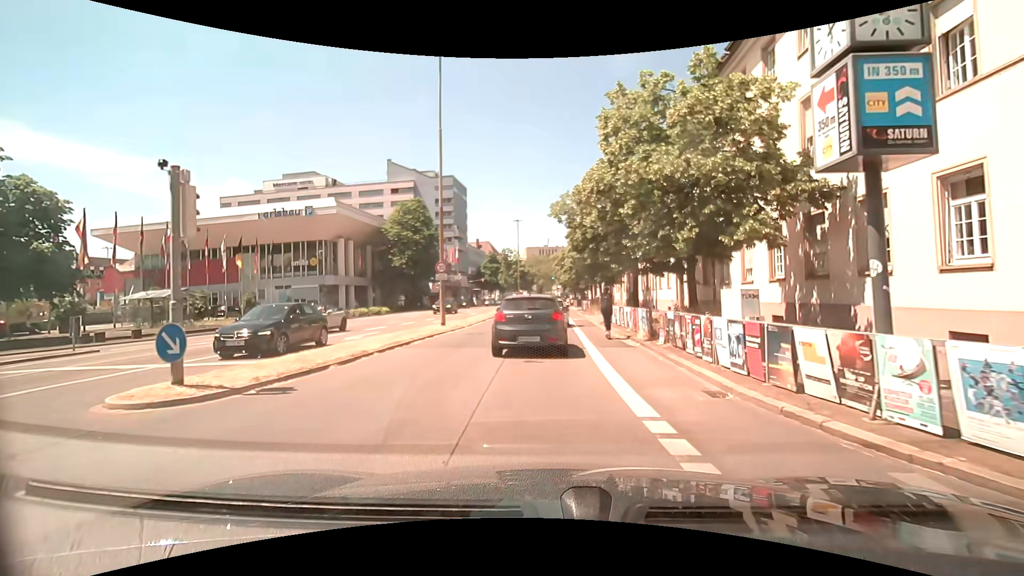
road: primary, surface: asphalt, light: Day
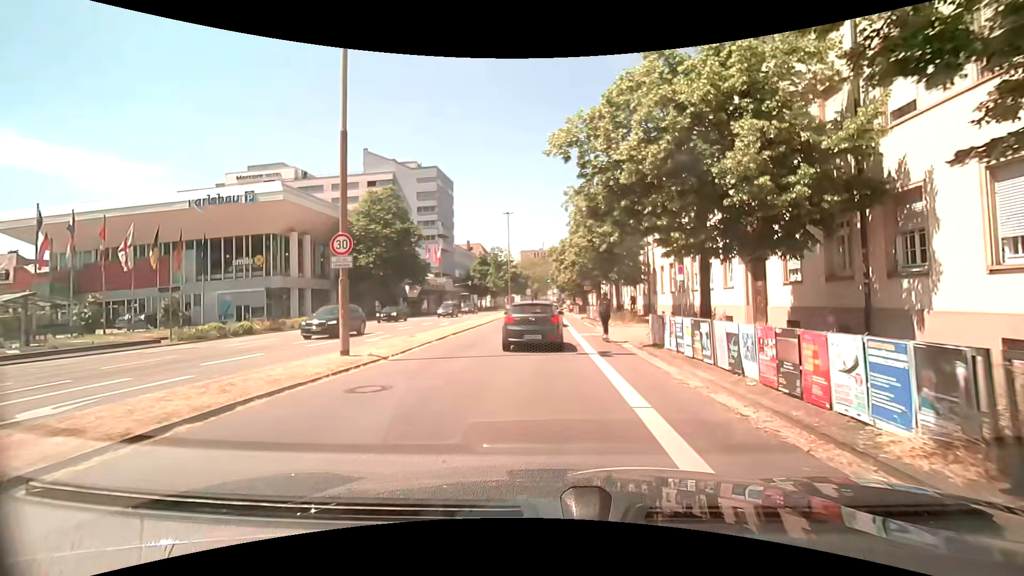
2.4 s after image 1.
(+0.1, +11.9) m; 0°
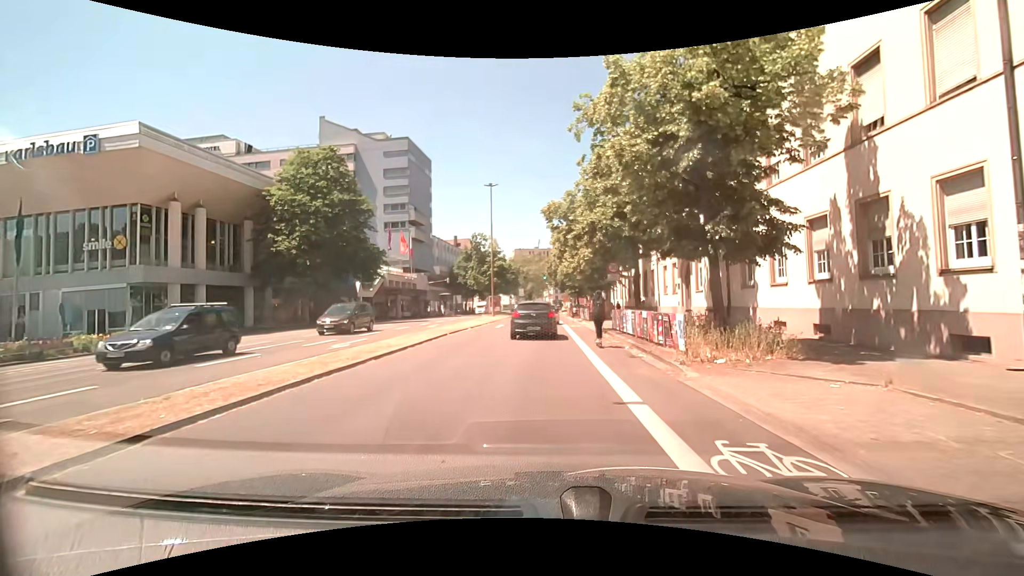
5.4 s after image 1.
(+0.3, +18.2) m; 0°
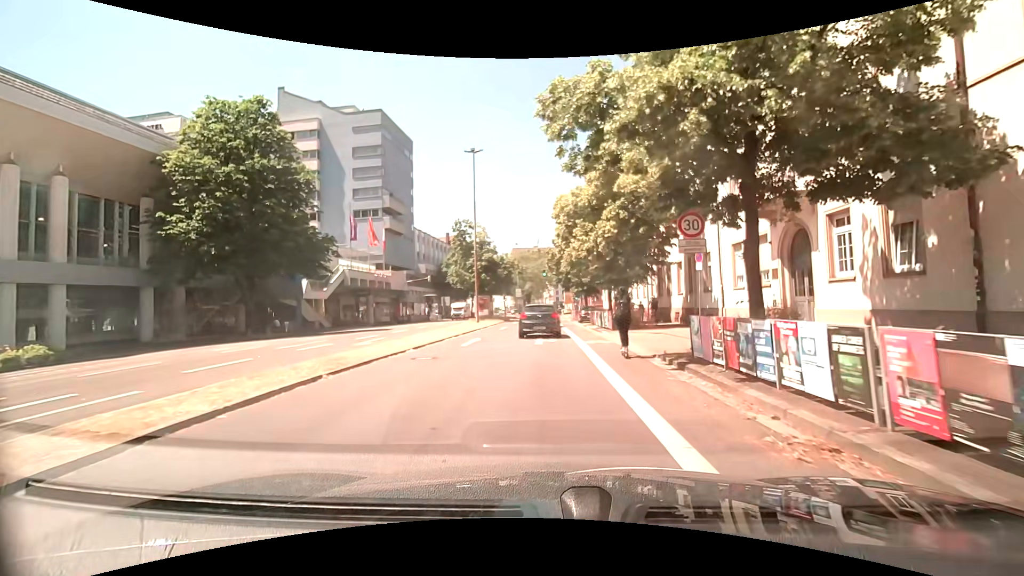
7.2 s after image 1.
(+0.3, +12.6) m; +1°
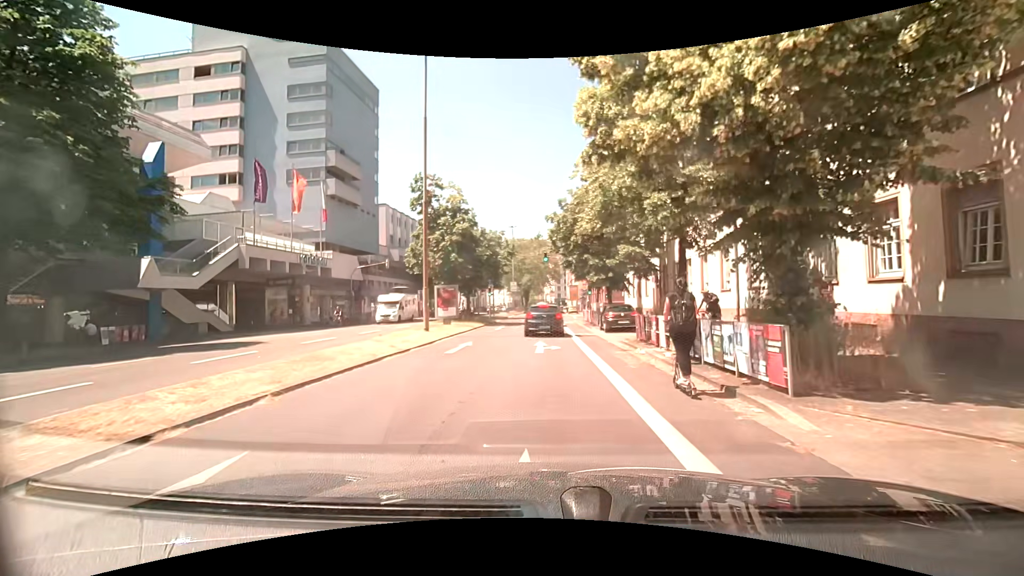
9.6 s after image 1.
(-0.1, +17.8) m; +1°
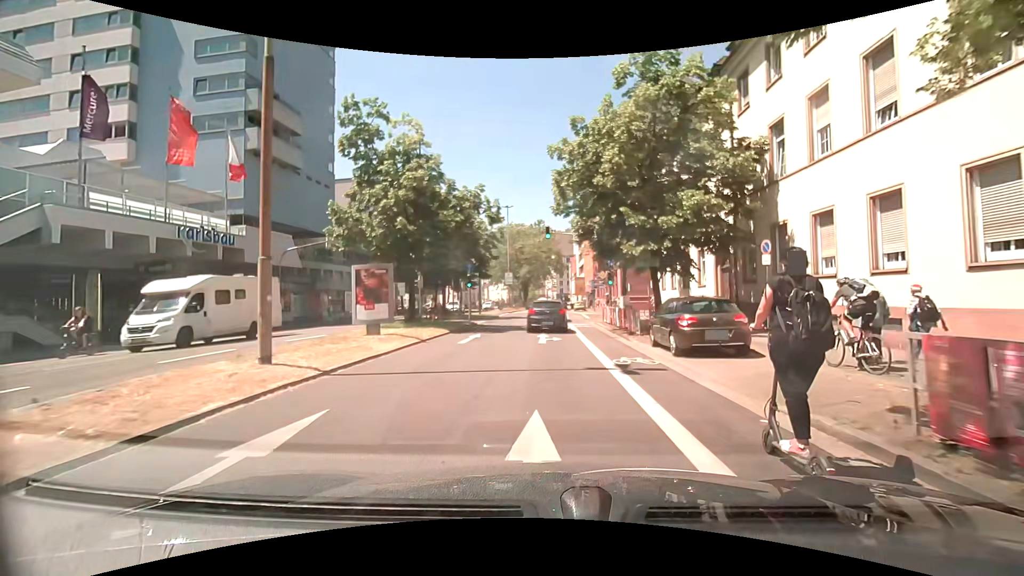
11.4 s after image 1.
(-0.2, +13.3) m; -1°
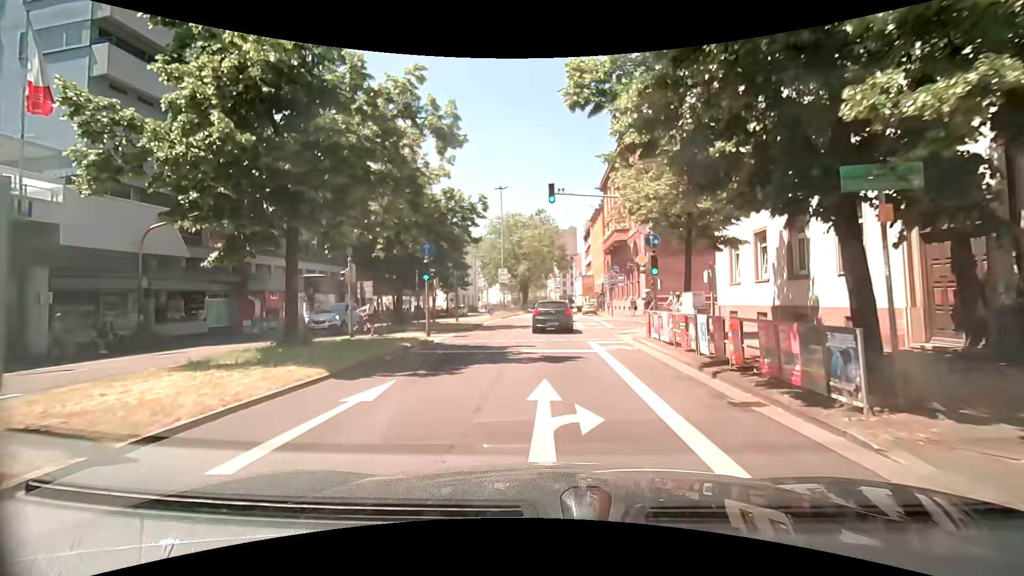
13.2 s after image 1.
(0.0, +12.4) m; 0°
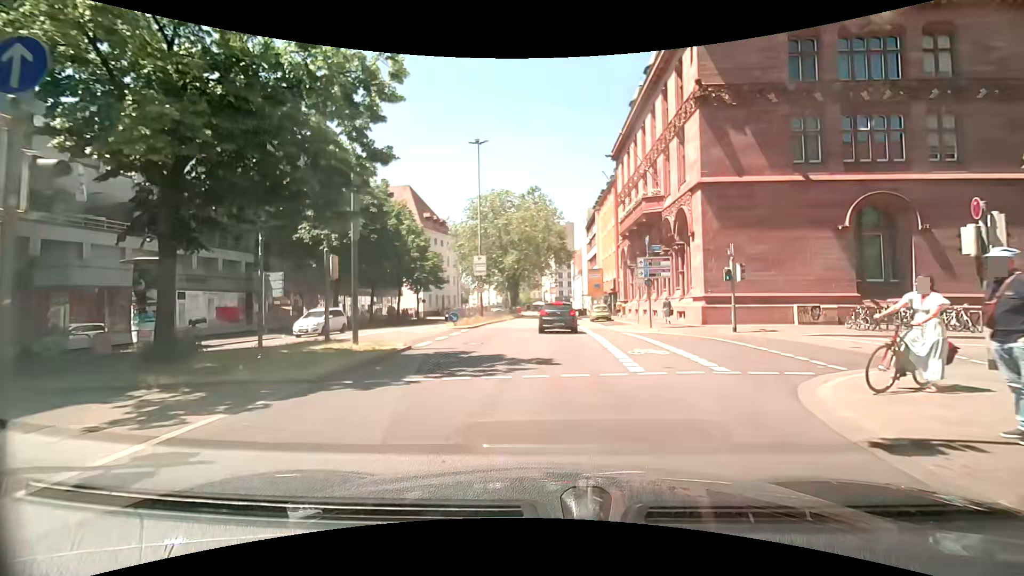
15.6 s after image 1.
(-0.2, +16.5) m; +2°
